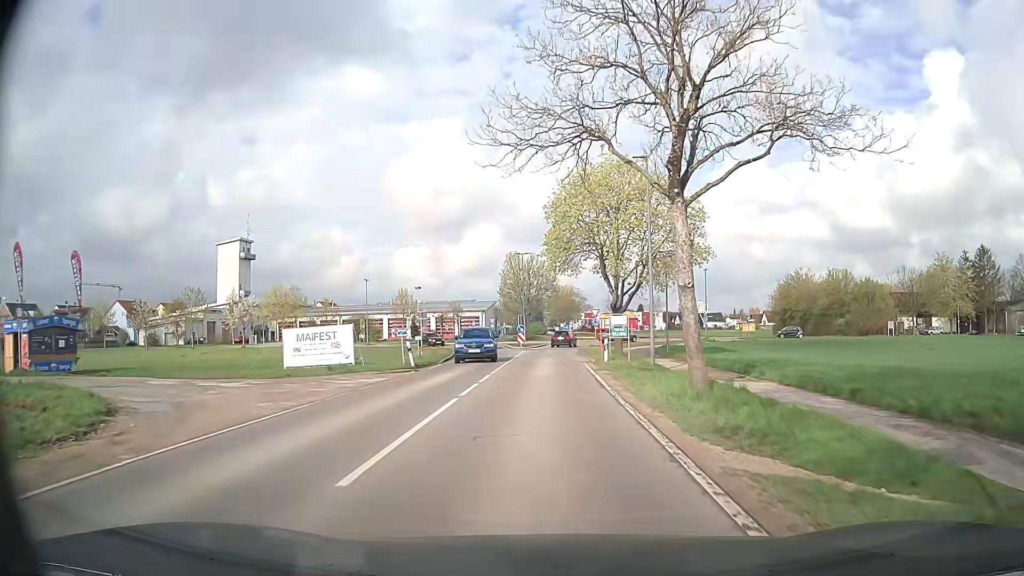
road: secondary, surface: asphalt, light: Day
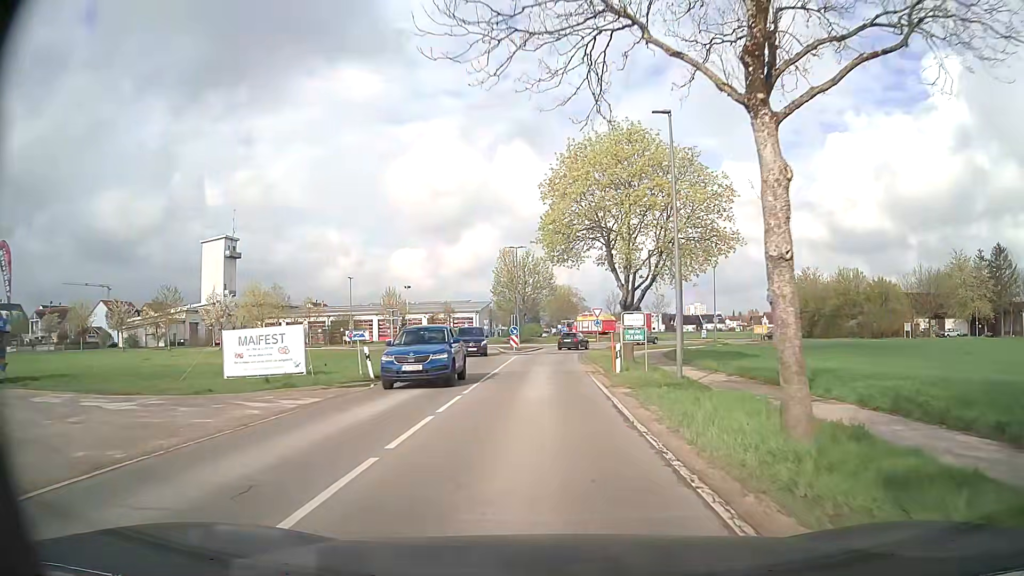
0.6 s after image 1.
(0.0, +5.9) m; 0°
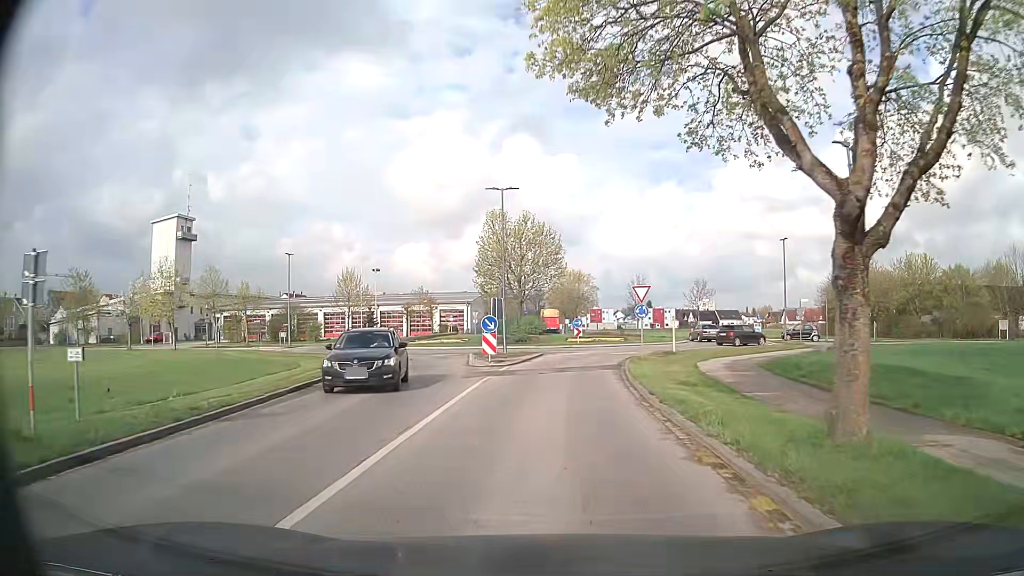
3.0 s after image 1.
(0.0, +21.8) m; 0°
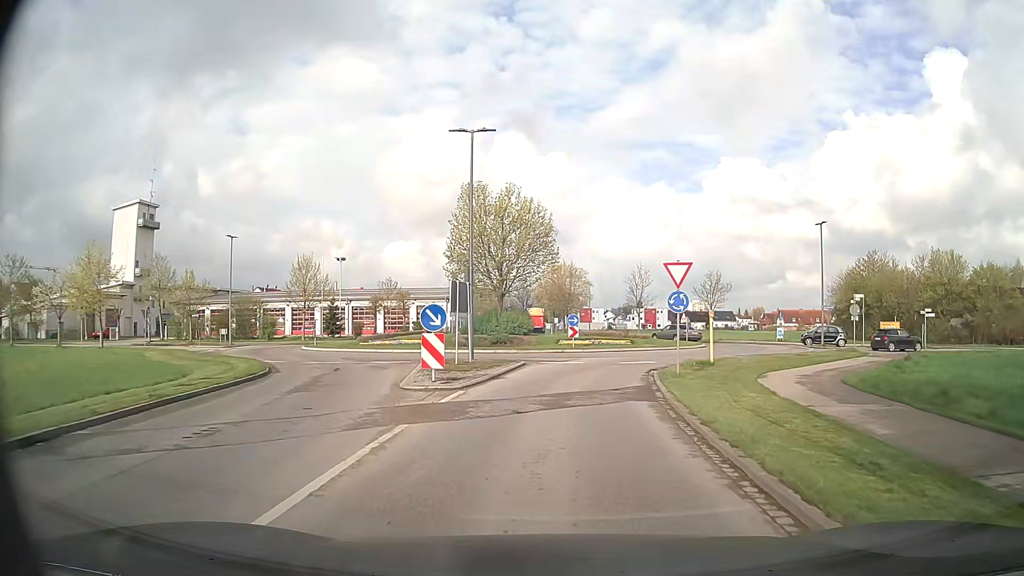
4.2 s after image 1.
(0.0, +9.9) m; +1°
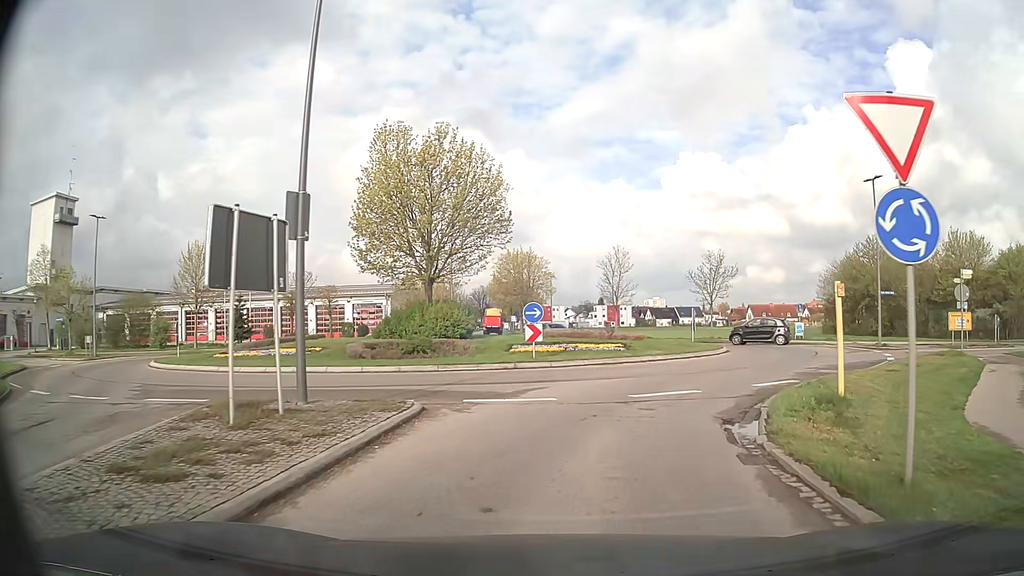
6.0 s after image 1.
(+0.2, +13.4) m; +3°
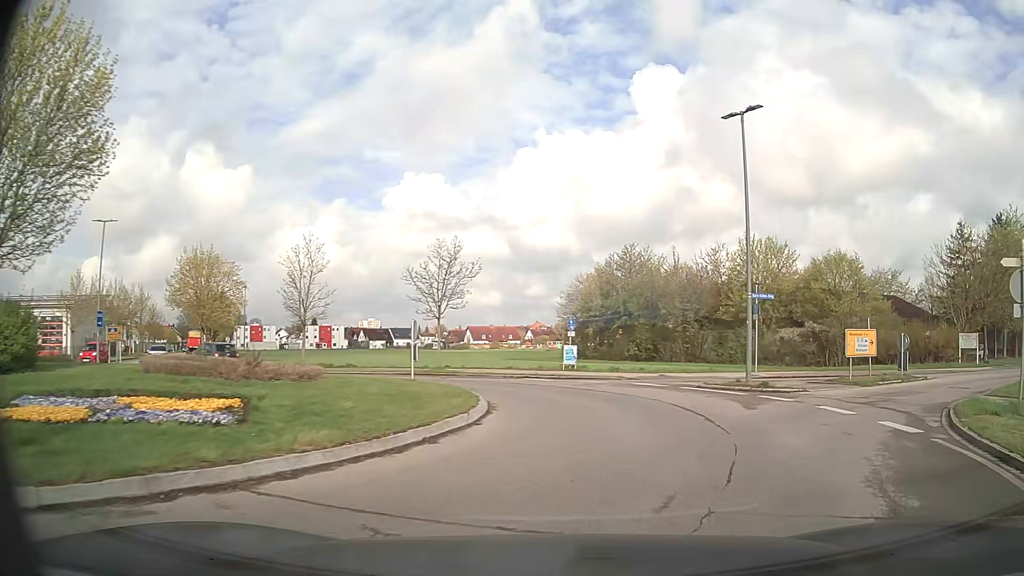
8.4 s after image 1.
(+2.1, +14.7) m; +24°
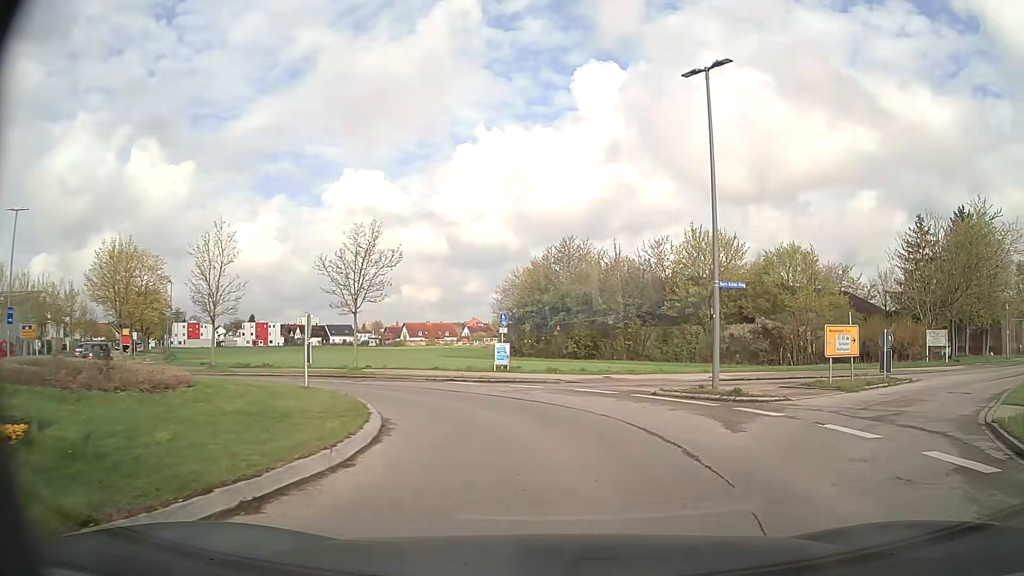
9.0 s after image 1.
(+0.2, +3.5) m; +5°
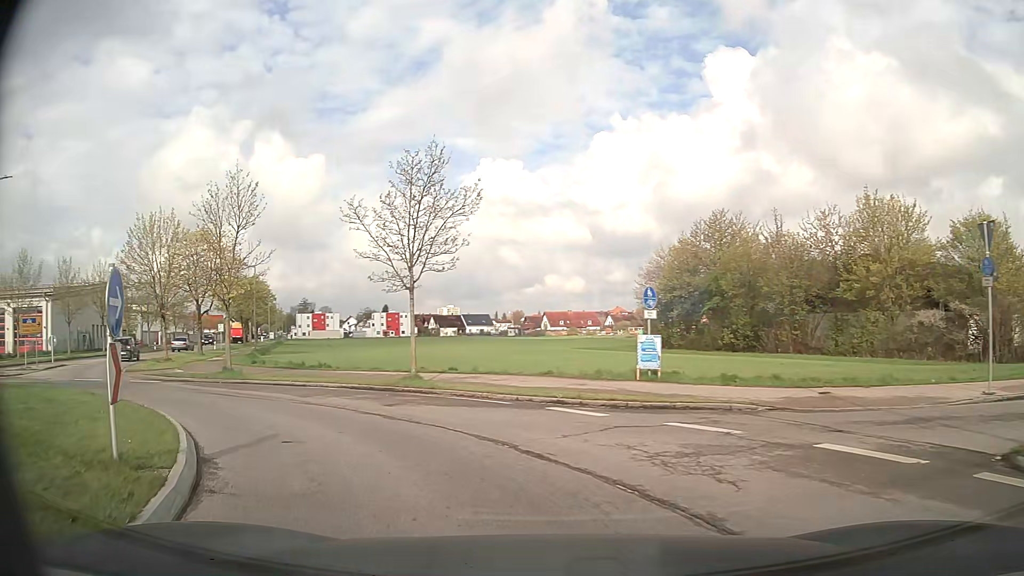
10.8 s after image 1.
(-0.3, +10.6) m; -12°
(-2, +10) (-10, +17) (-17, +23) (-24, +30) (-28, +40) (-31, +49) (-35, +58) (-38, +68) (-42, +77) (-45, +86) m
